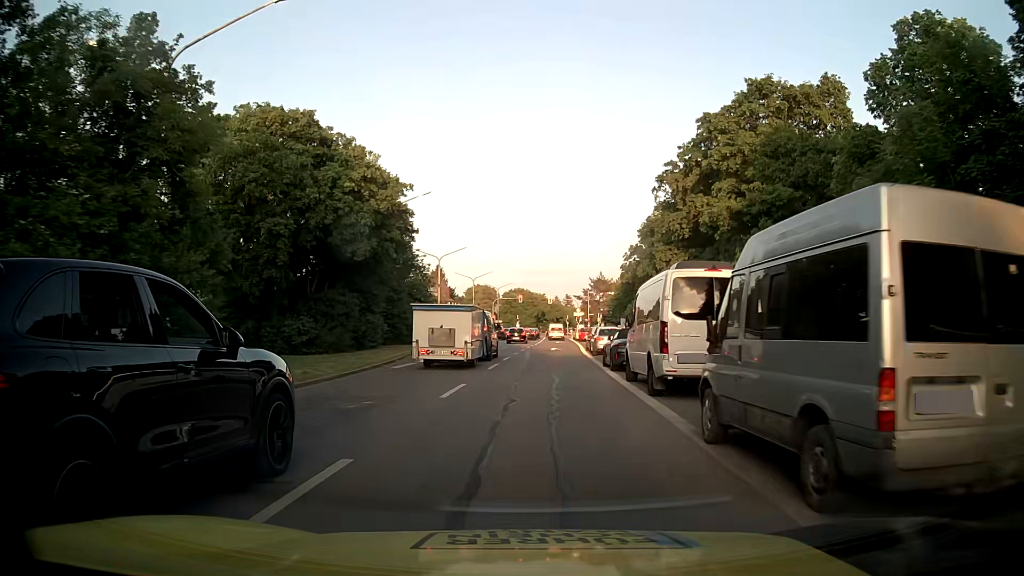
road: secondary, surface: asphalt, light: Day
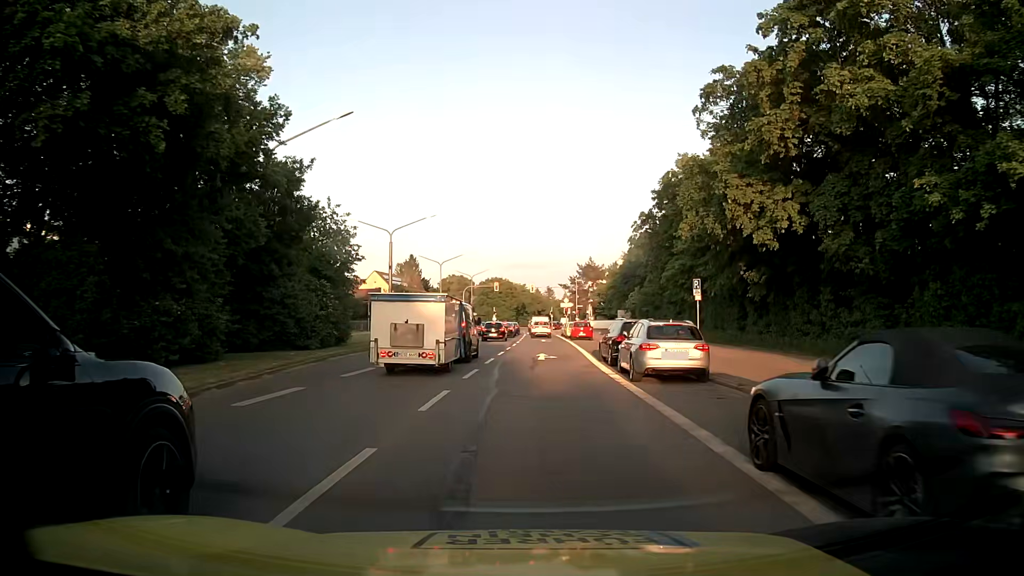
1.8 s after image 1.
(+0.4, +17.2) m; +2°
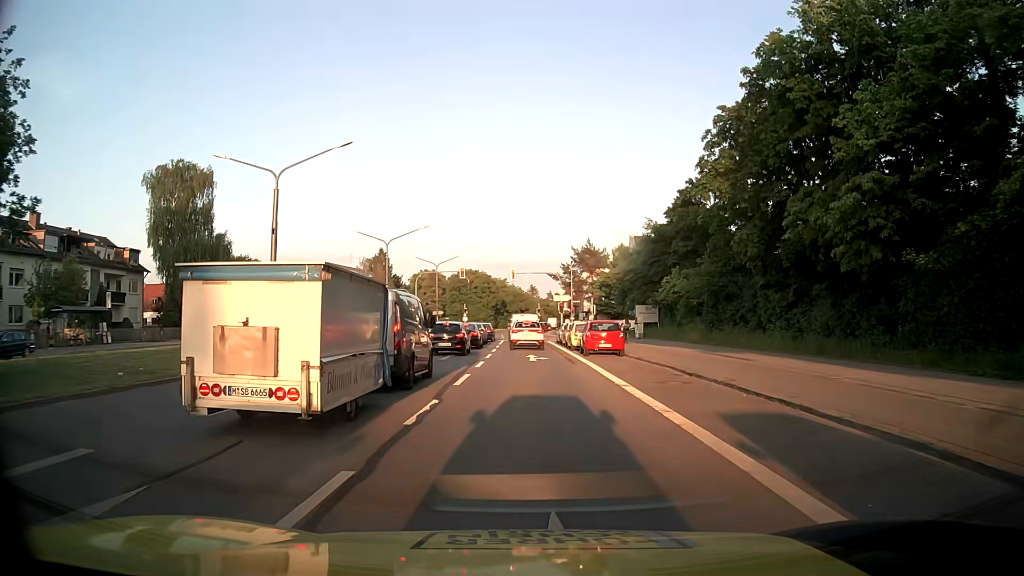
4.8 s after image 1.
(+0.2, +24.9) m; +2°
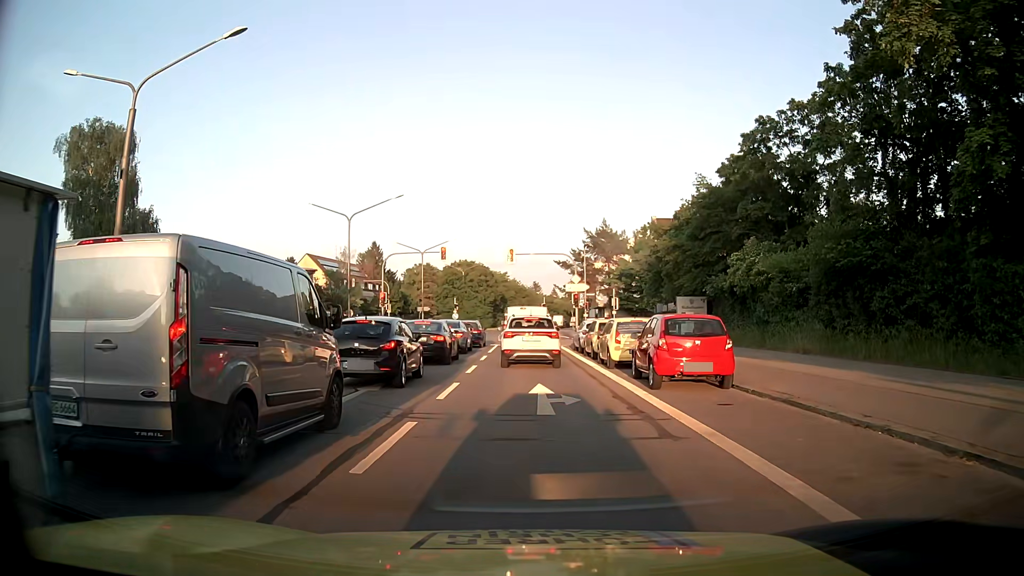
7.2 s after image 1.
(-0.1, +14.8) m; -1°
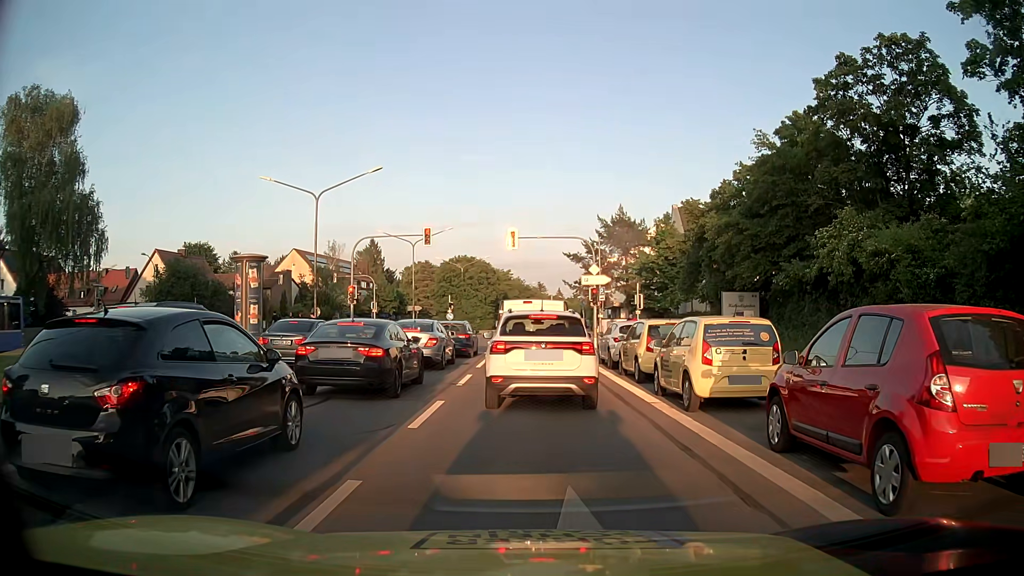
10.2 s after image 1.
(0.0, +9.0) m; 0°
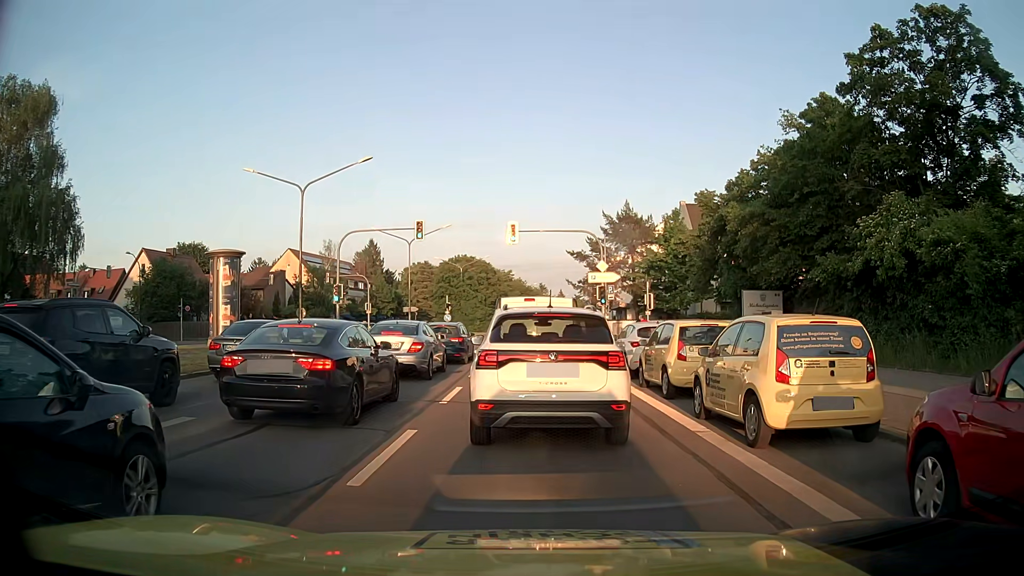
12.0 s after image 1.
(0.0, +3.1) m; 0°
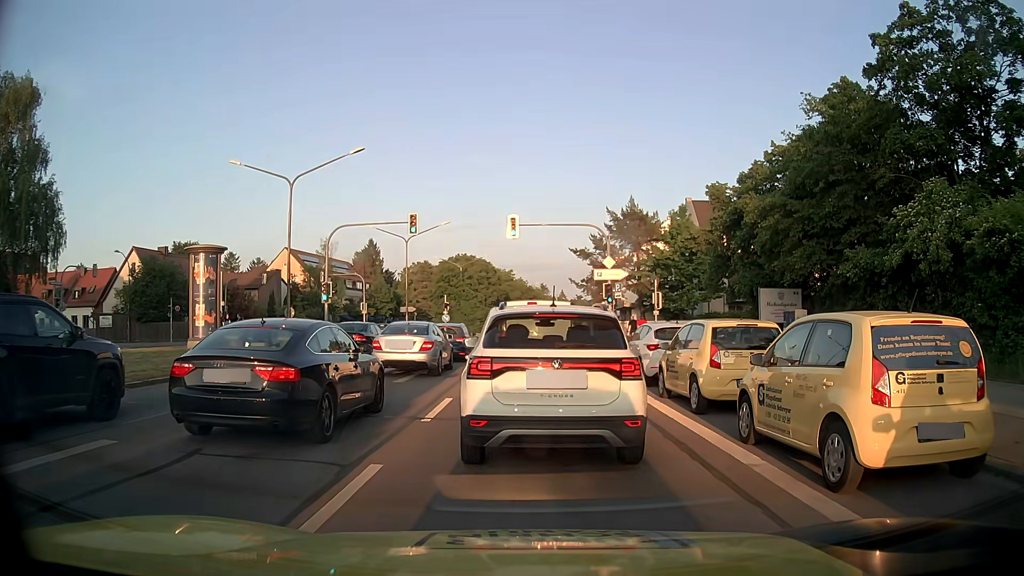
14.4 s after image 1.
(0.0, +2.1) m; 0°
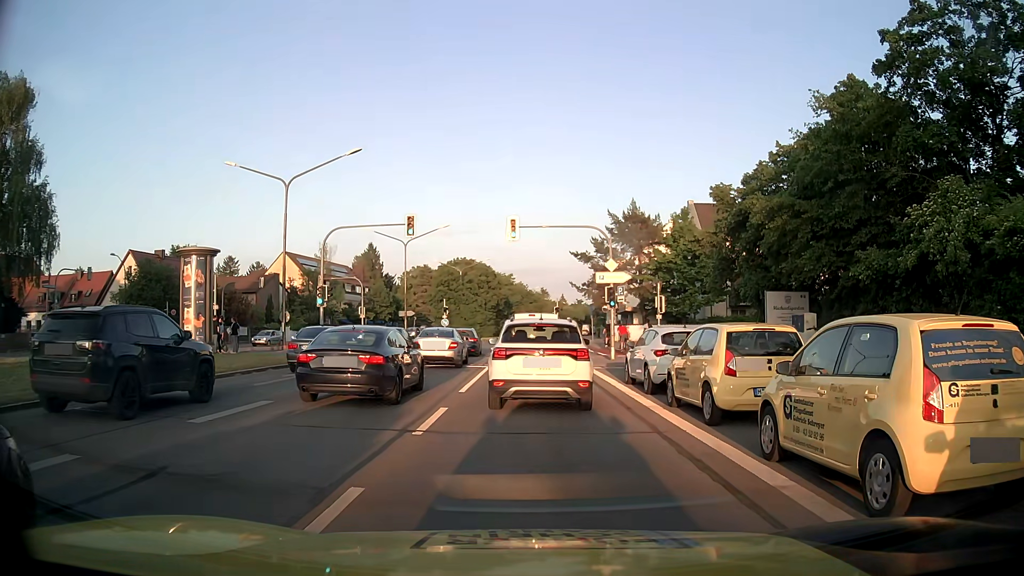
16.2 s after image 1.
(0.0, +0.9) m; +1°
